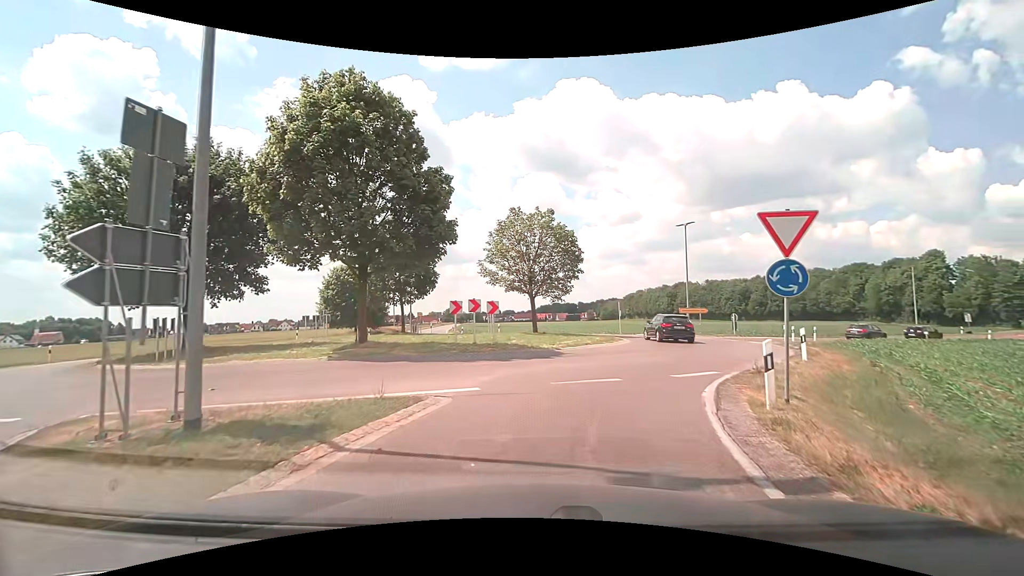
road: tertiary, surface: asphalt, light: Day
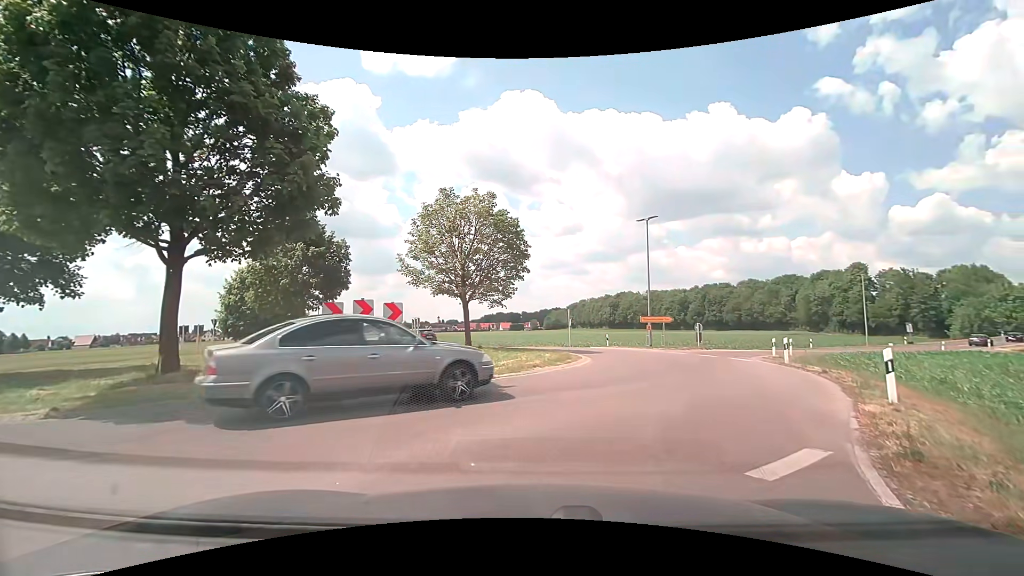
(+0.4, +6.5) m; +7°
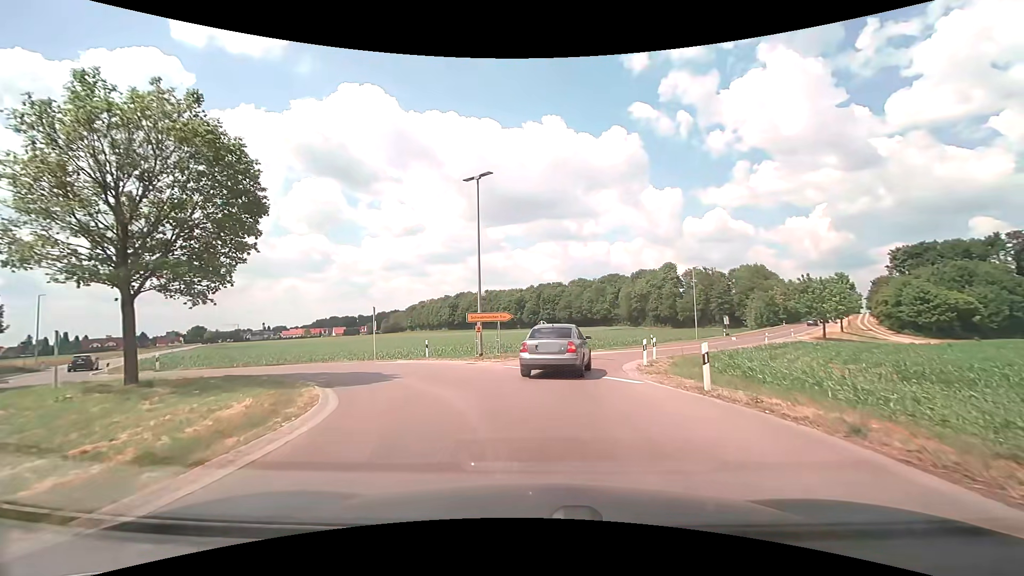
(+2.2, +11.3) m; +16°
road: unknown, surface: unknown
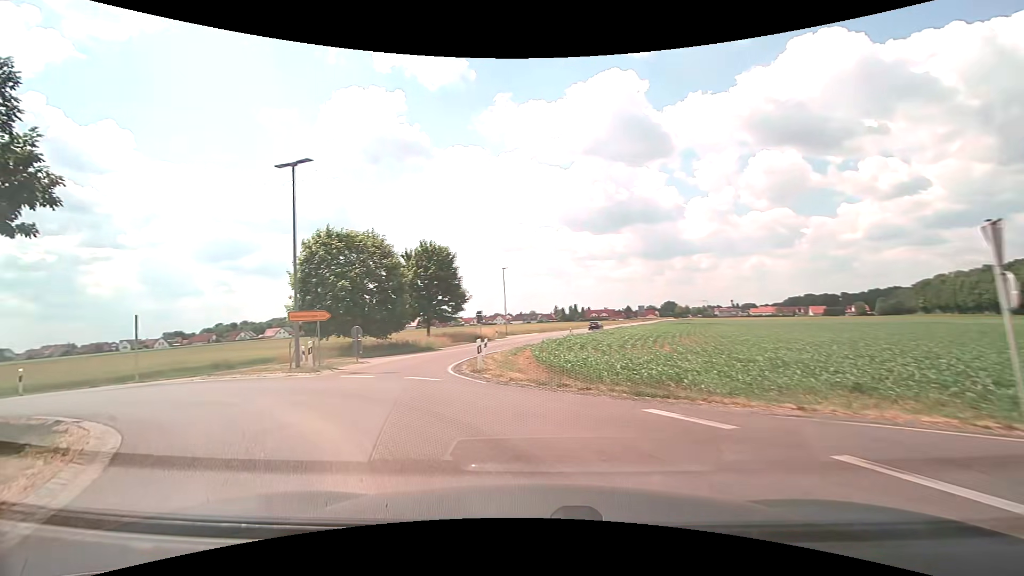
(-5.9, +19.2) m; -48°
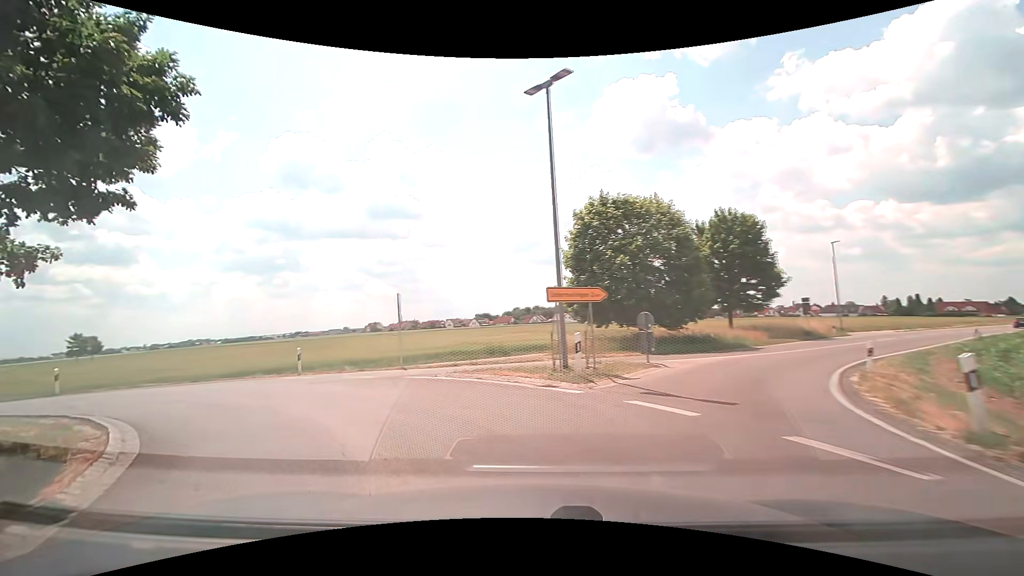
(-2.1, +7.7) m; -31°
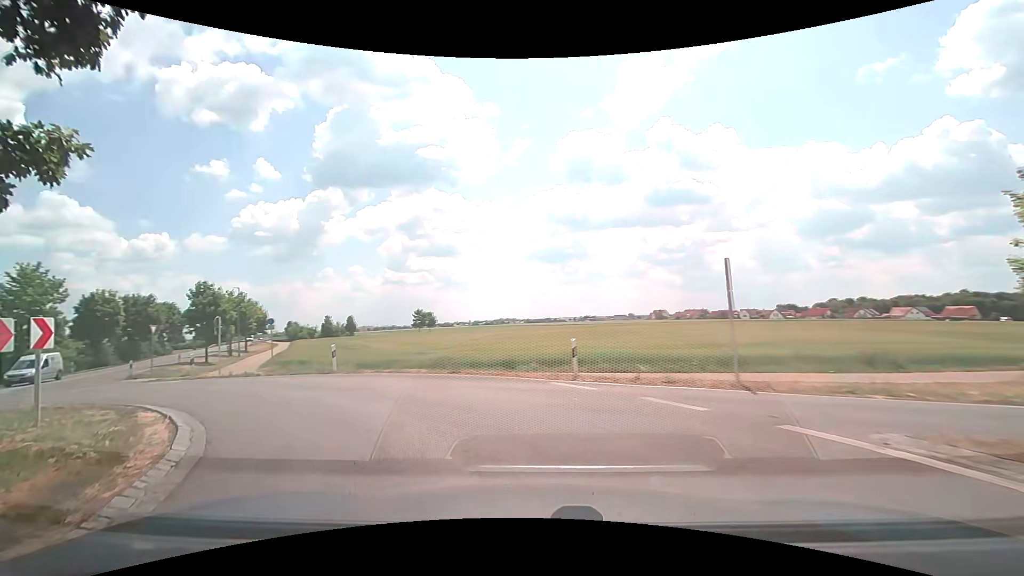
(-2.1, +7.5) m; -31°
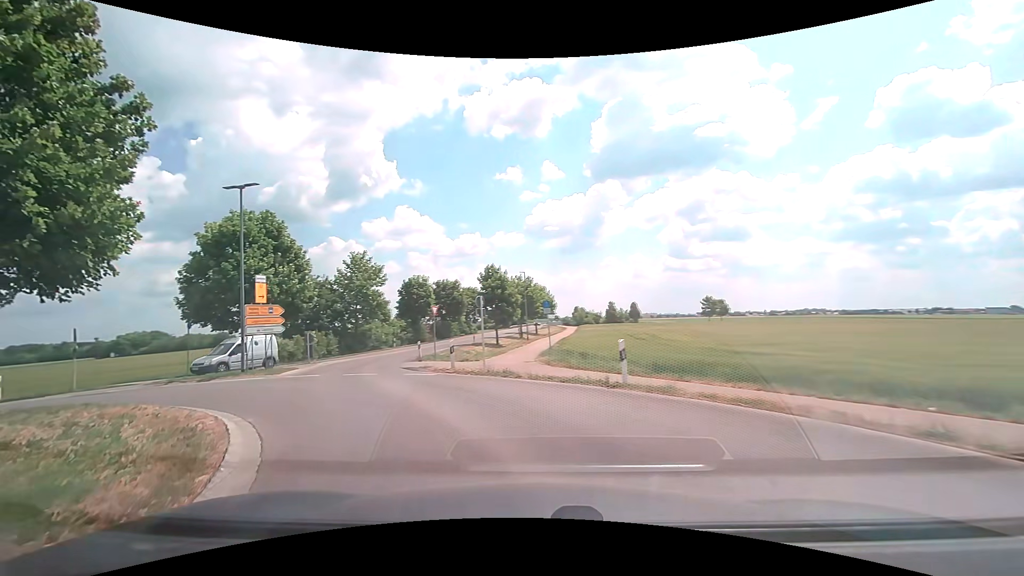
(-2.3, +7.9) m; -32°
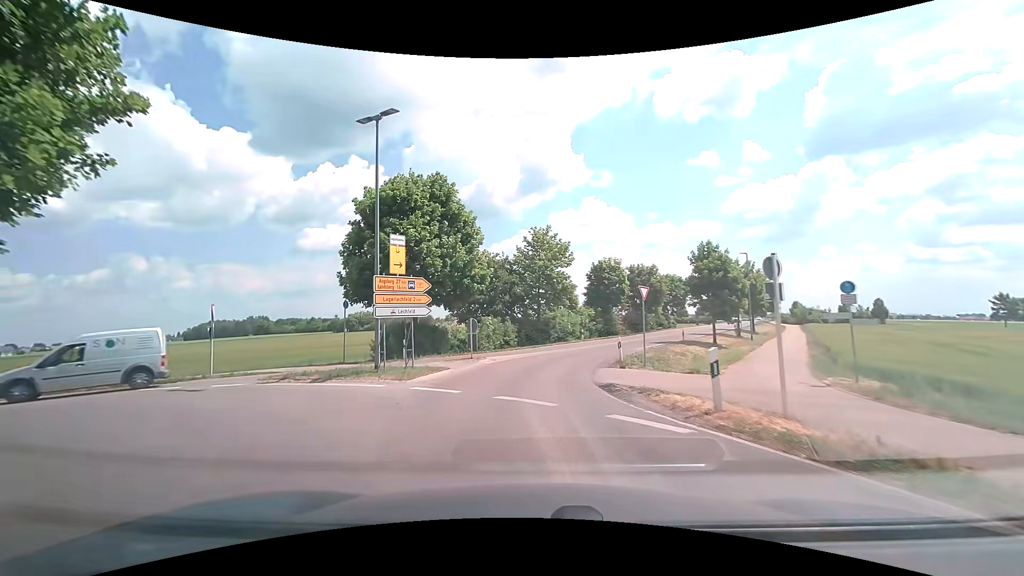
(-2.1, +9.3) m; -22°
(0, +10) (+1, +20) (+3, +30) (+7, +39) (+11, +48) (+16, +57) (+20, +66) (+25, +75) (+29, +84) (+34, +93) m
